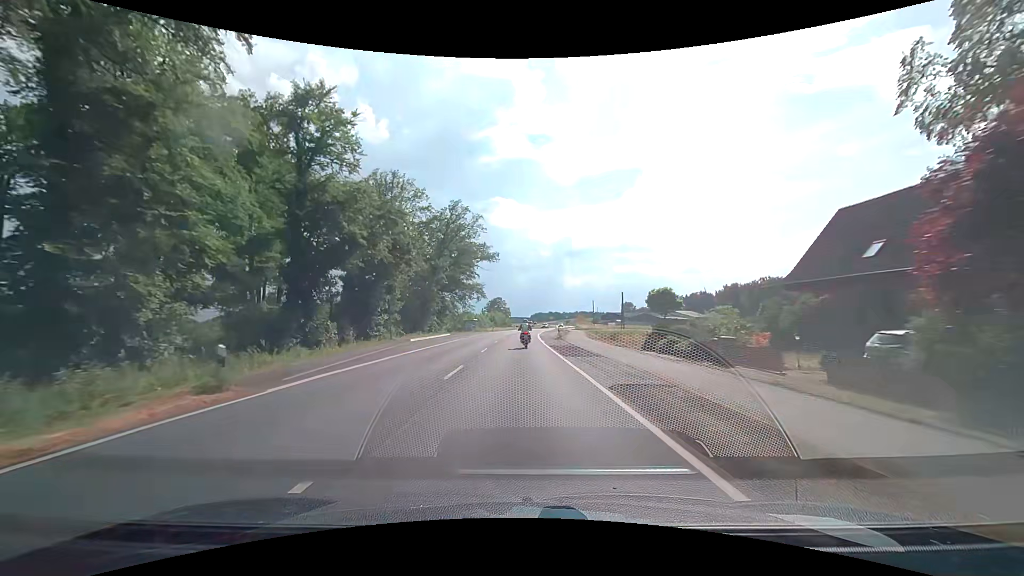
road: secondary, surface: asphalt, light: Day
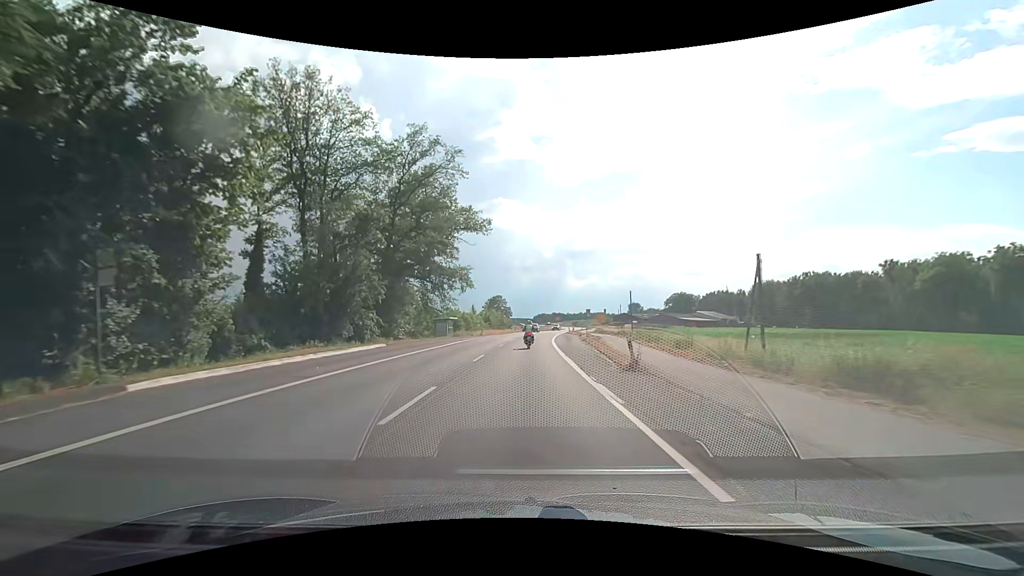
(0.0, +29.6) m; 0°
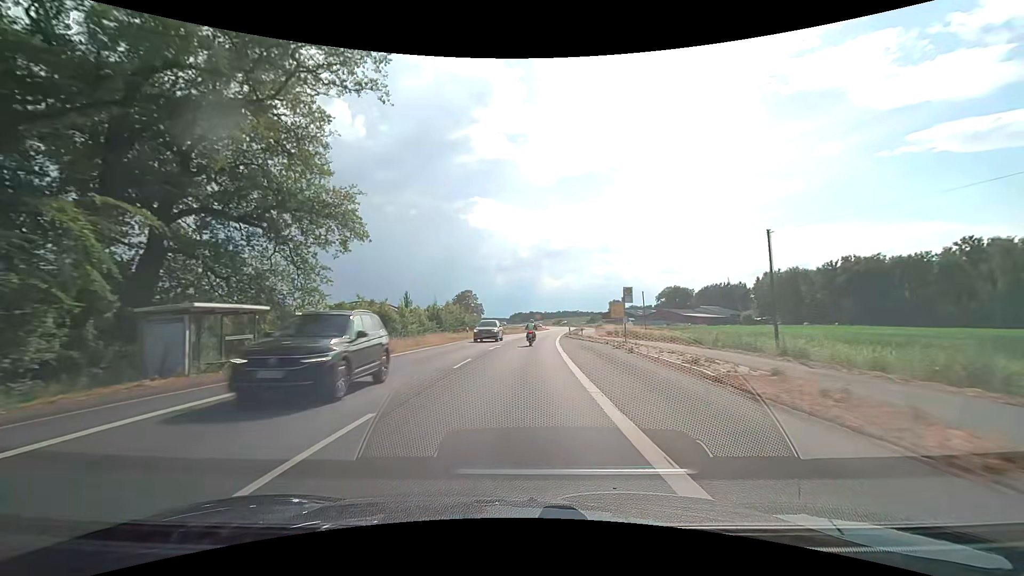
(+0.8, +39.1) m; +2°
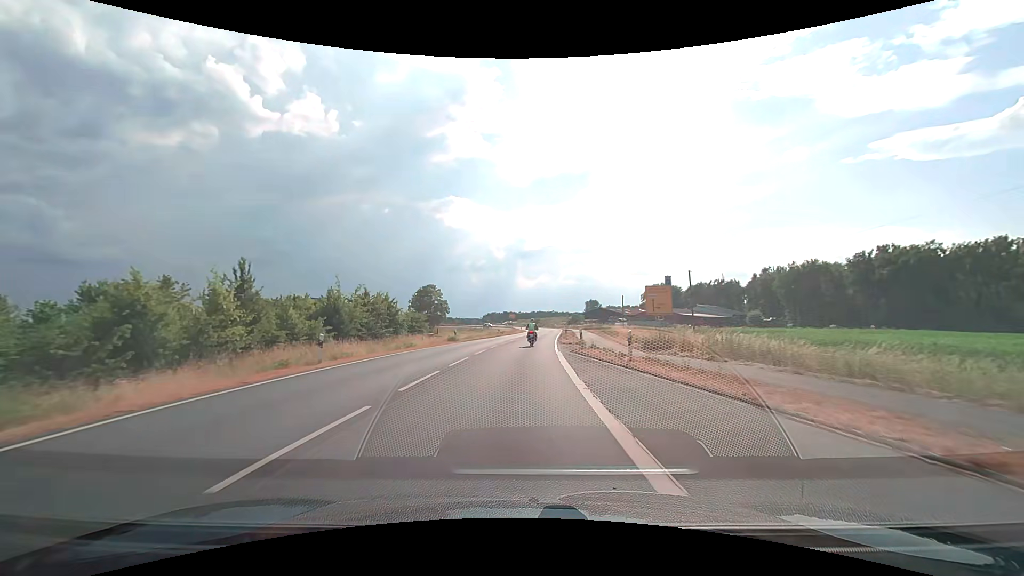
(+0.8, +29.2) m; +3°
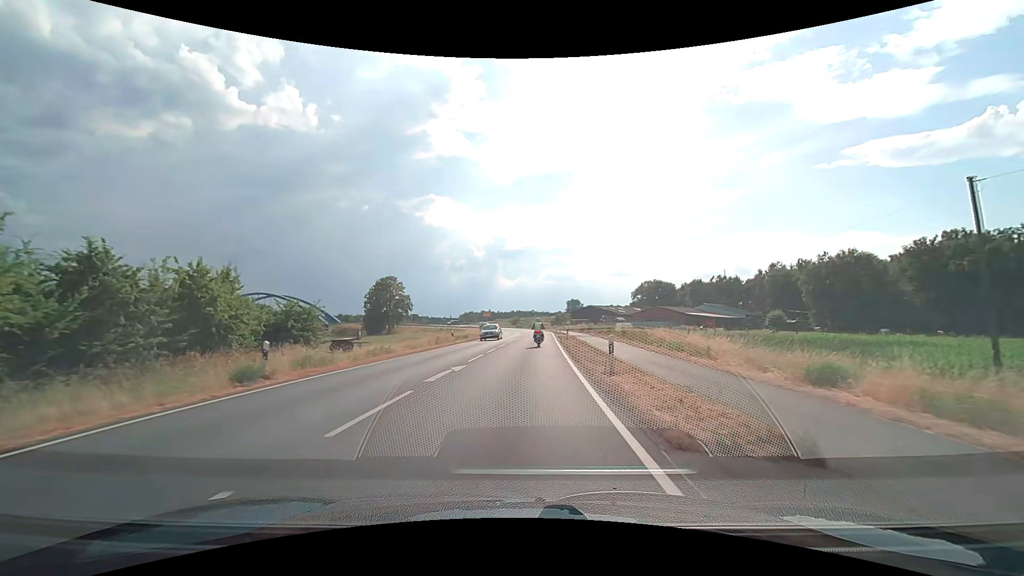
(+0.6, +27.7) m; +2°
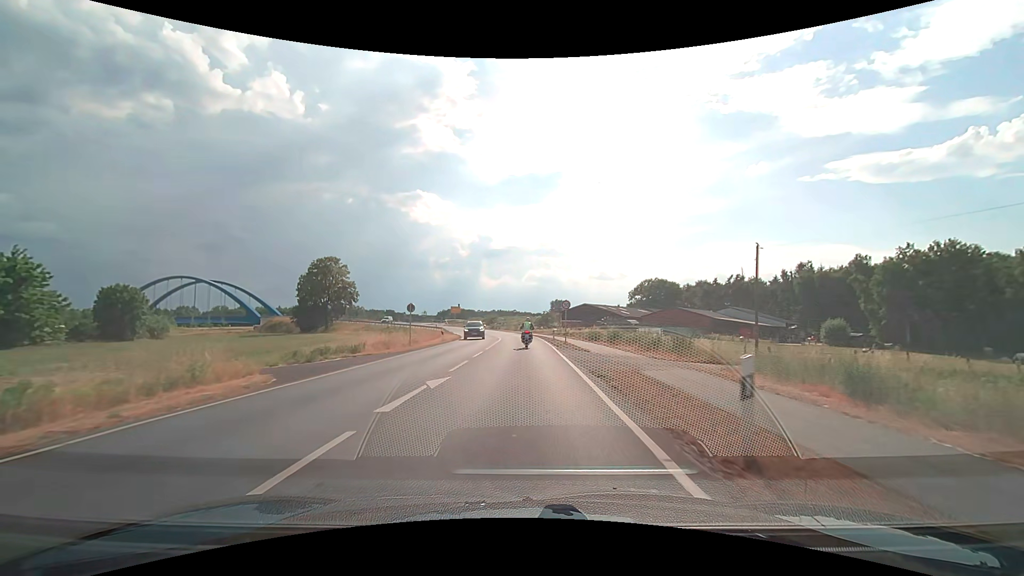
(+0.8, +33.7) m; +2°
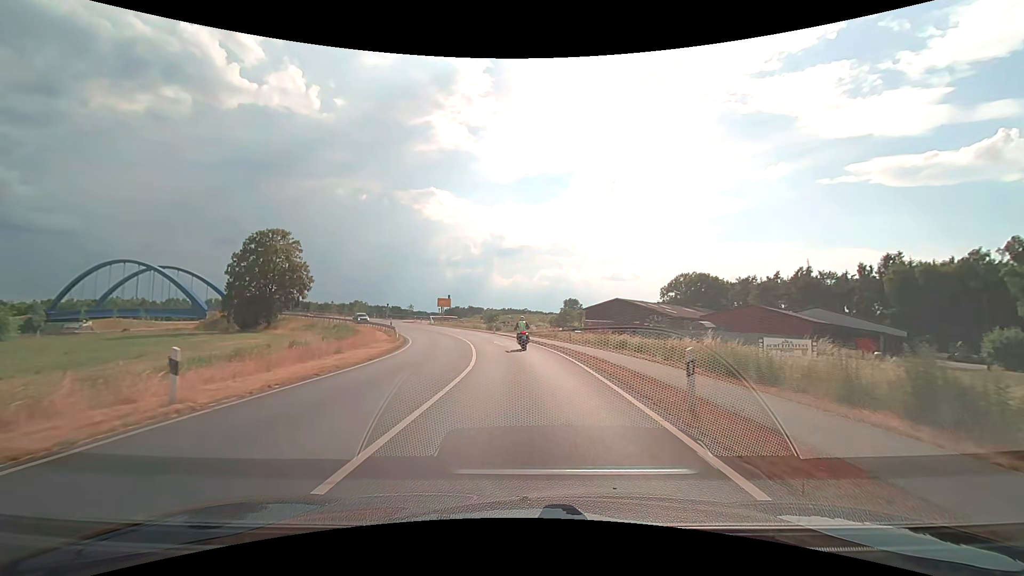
(-0.2, +31.4) m; -1°
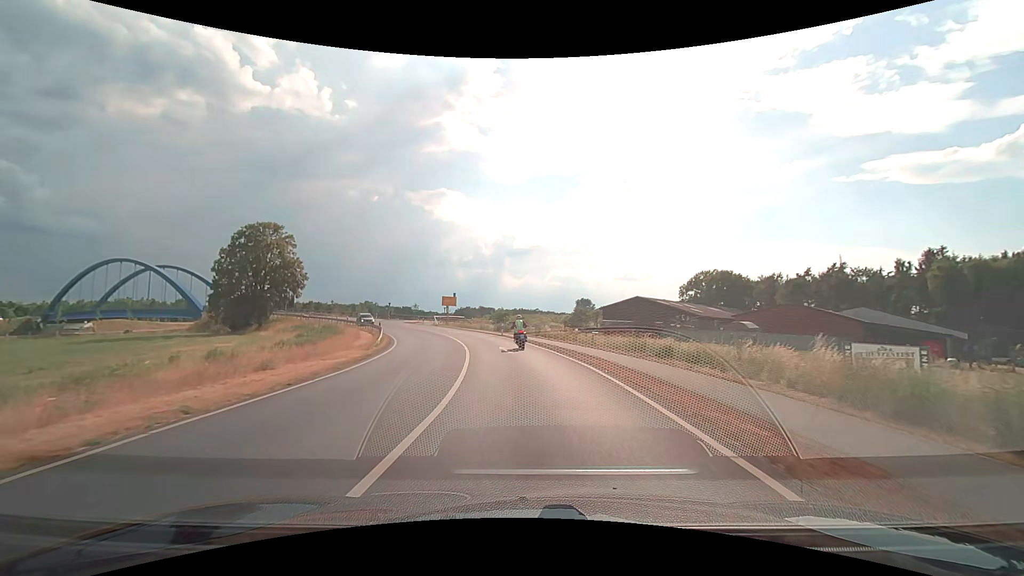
(-0.1, +7.4) m; -1°
(0, +10) (-1, +20) (-2, +30) (-4, +40) (-7, +49) (-10, +59) (-15, +68) (-19, +77) (-21, +86) (-17, +96) m
